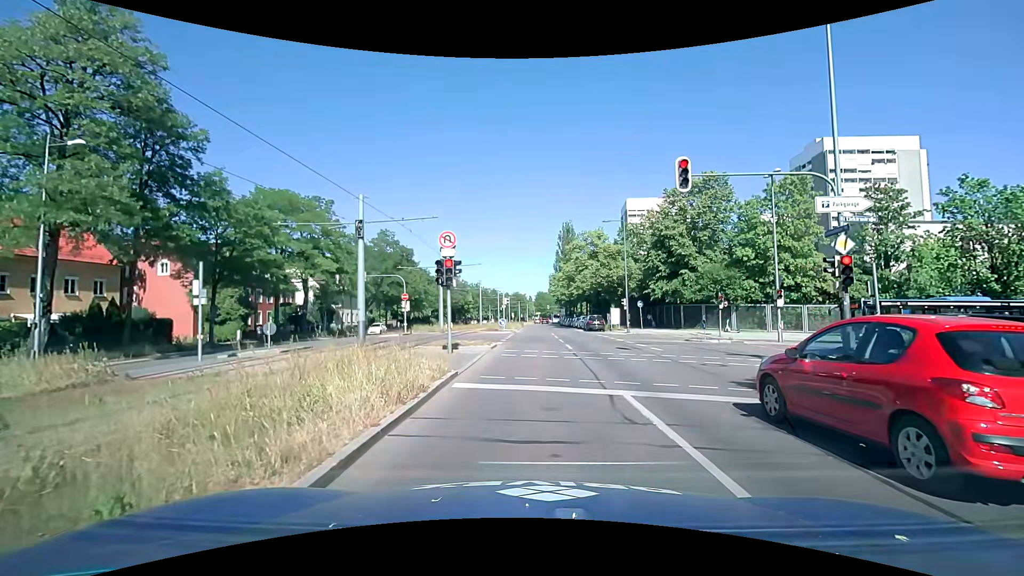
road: secondary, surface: asphalt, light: Day
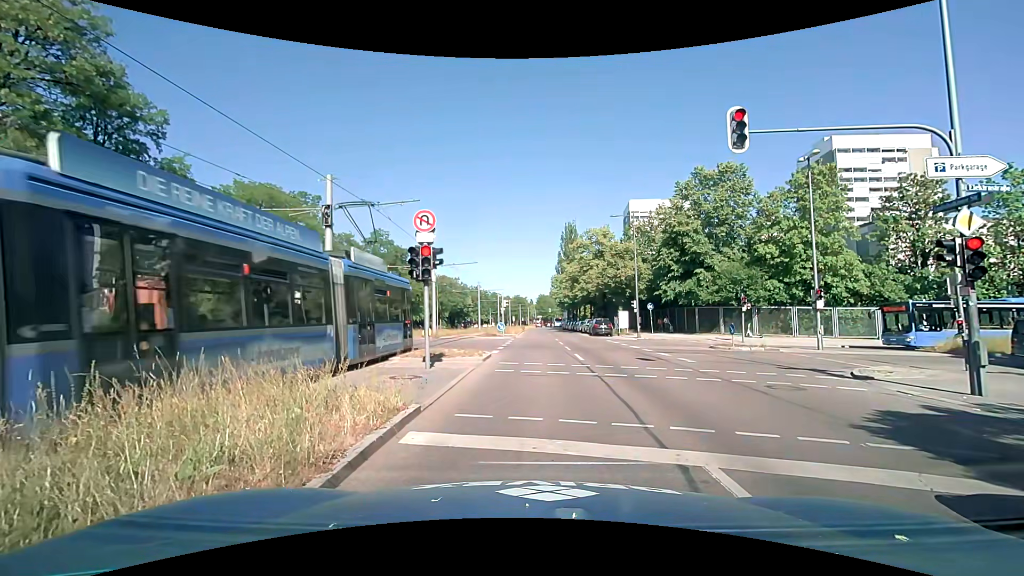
(0.0, +3.7) m; +1°
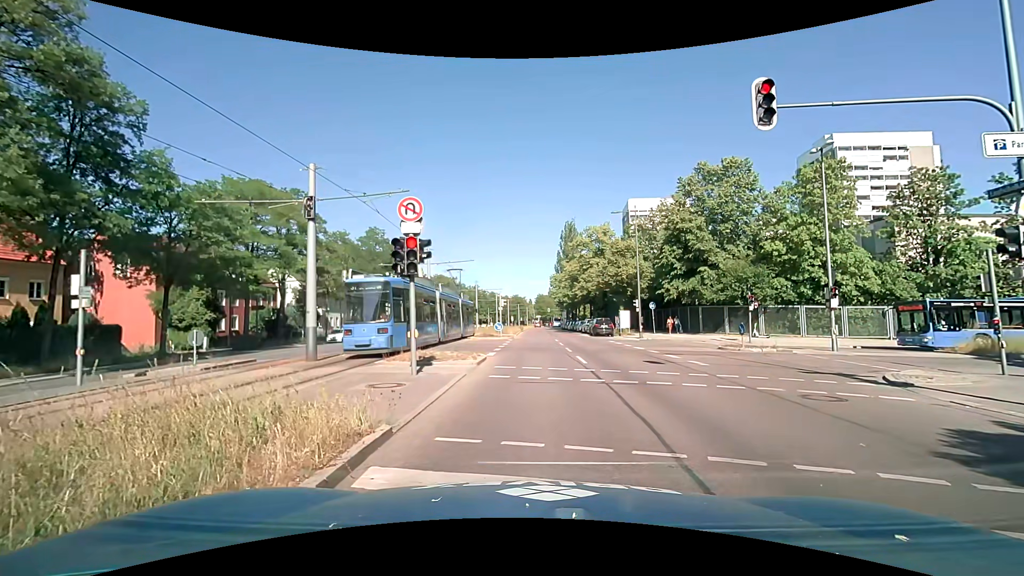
(0.0, +1.4) m; 0°
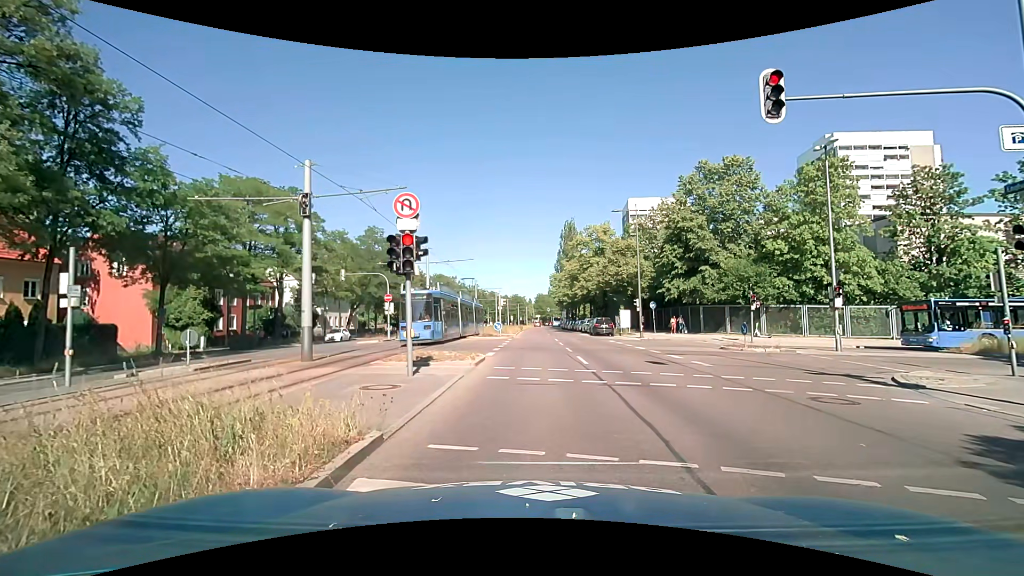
(0.0, +0.3) m; 0°
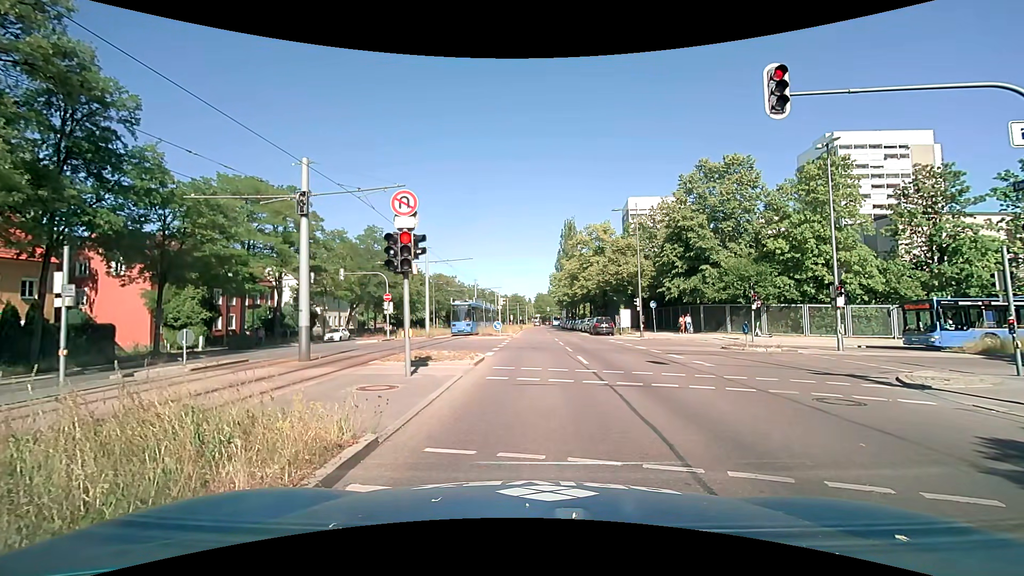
(0.0, +0.2) m; 0°
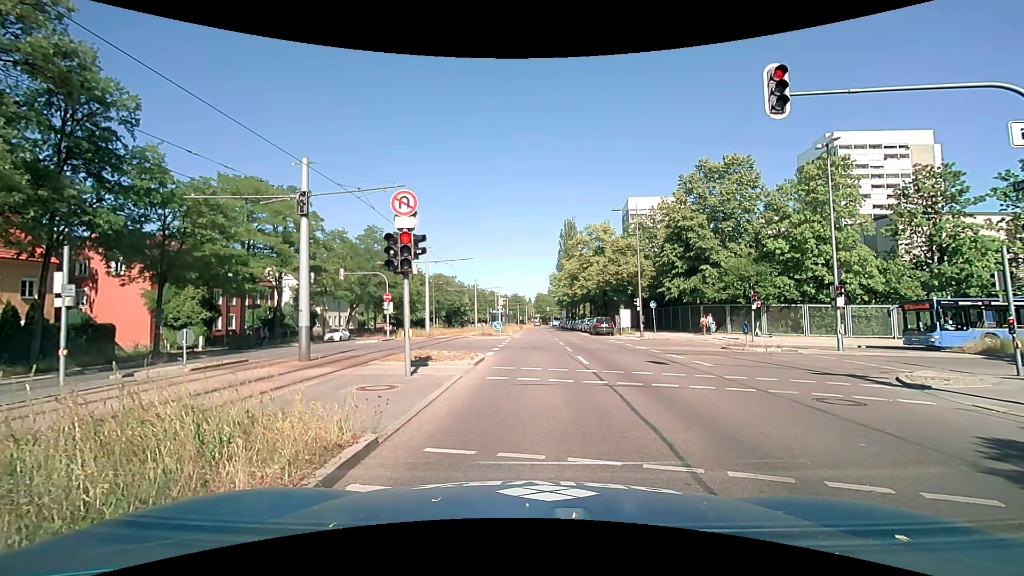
(0.0, 0.0) m; 0°
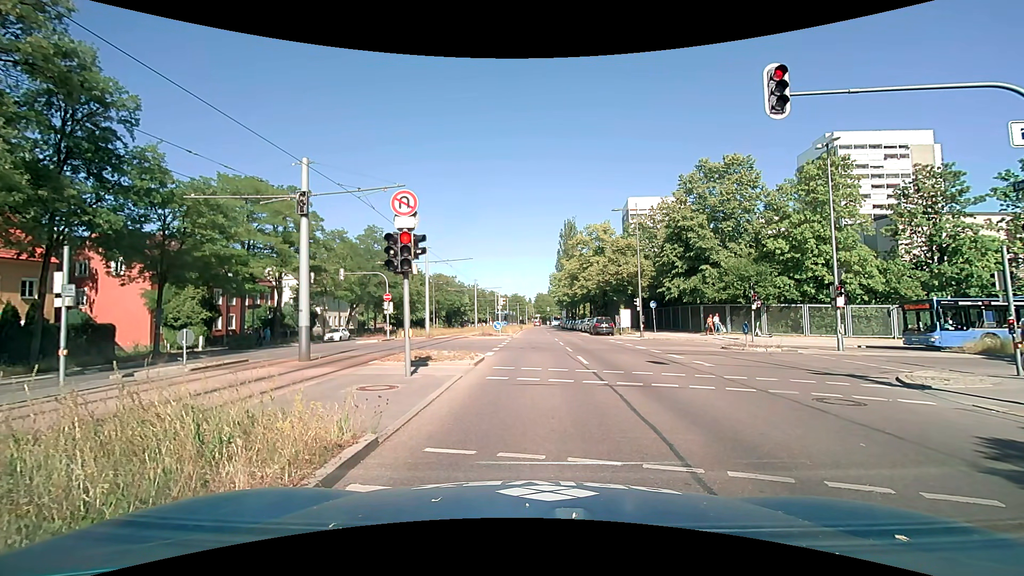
(0.0, 0.0) m; 0°
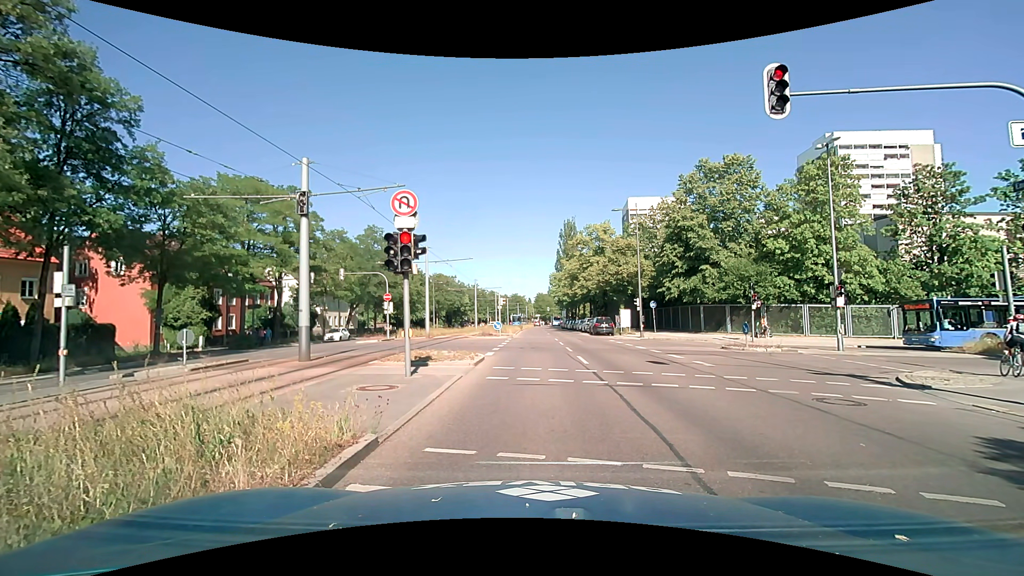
(0.0, 0.0) m; 0°
(0, +10) (0, +20) (+1, +30) (+1, +40) (+1, +50) (+1, +60) (+1, +70) (+1, +80) (+2, +90) (+2, +100) m
